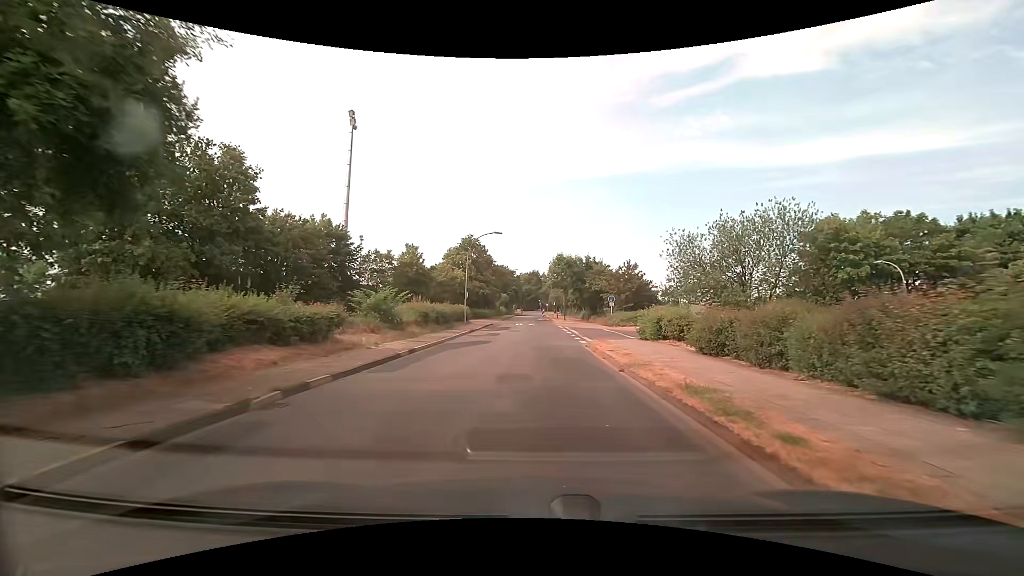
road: residential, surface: asphalt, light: Day
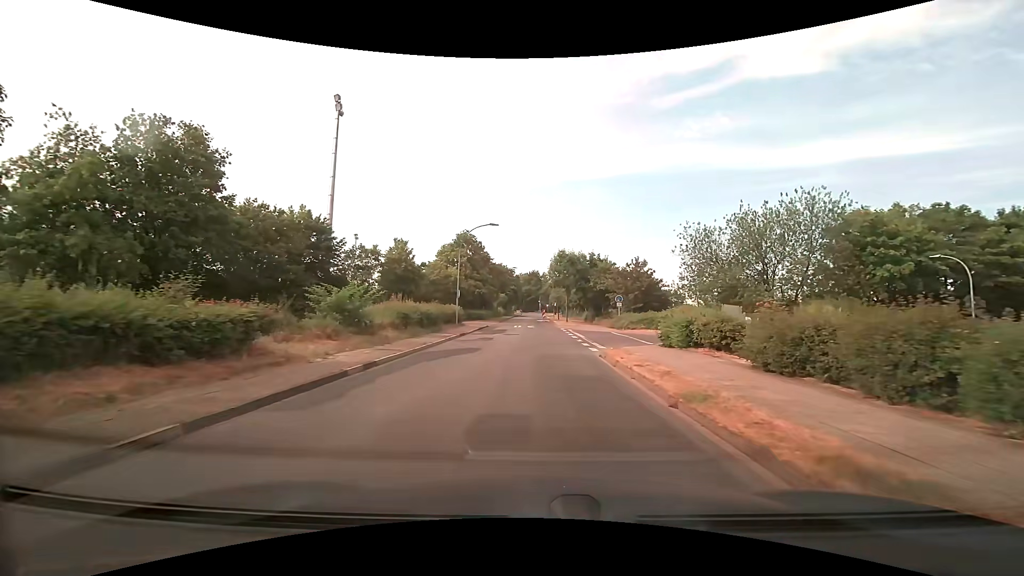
(0.0, +4.3) m; -1°
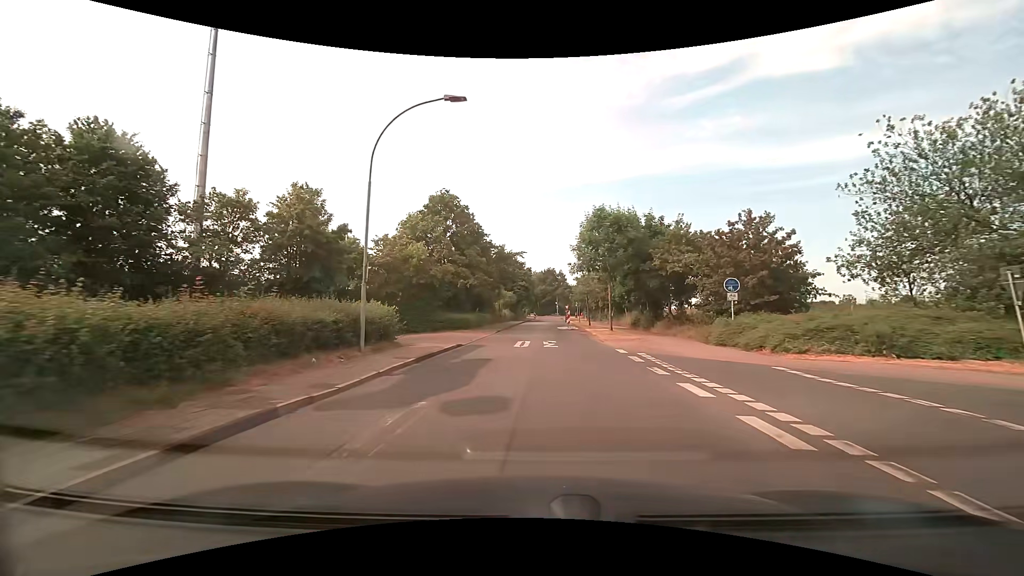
(-0.2, +22.4) m; -2°
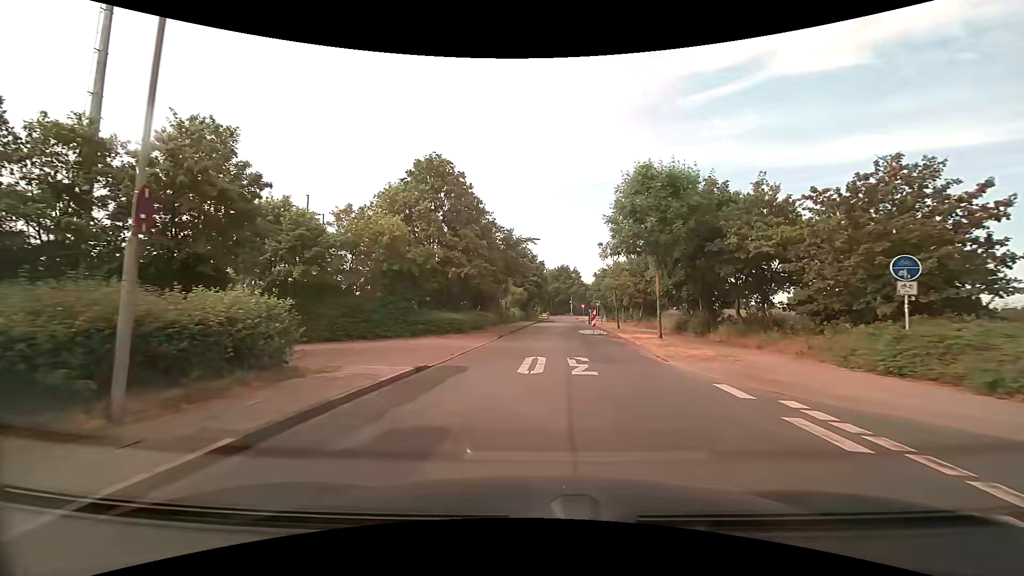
(-0.1, +8.9) m; -1°
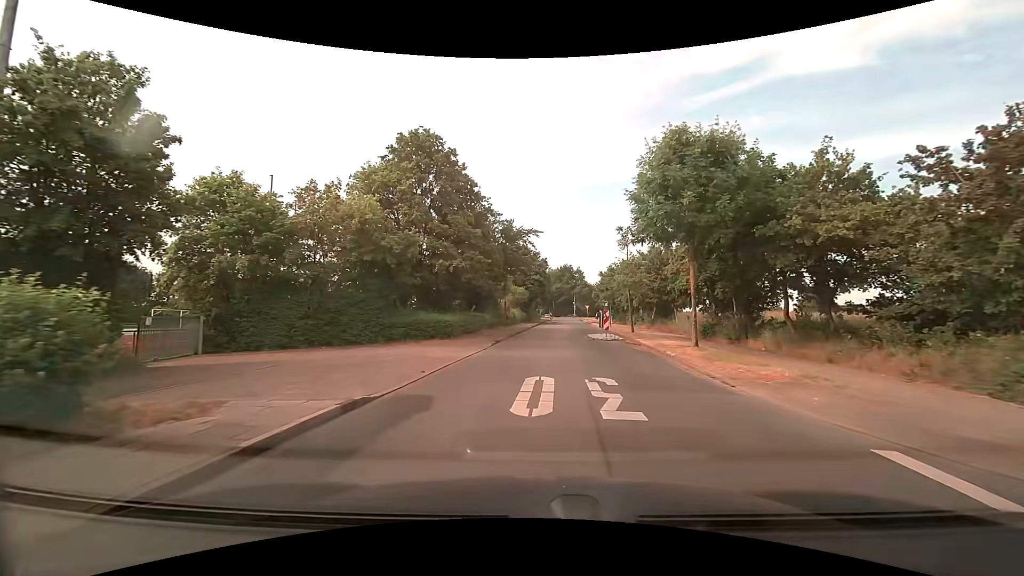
(-0.1, +4.4) m; -1°
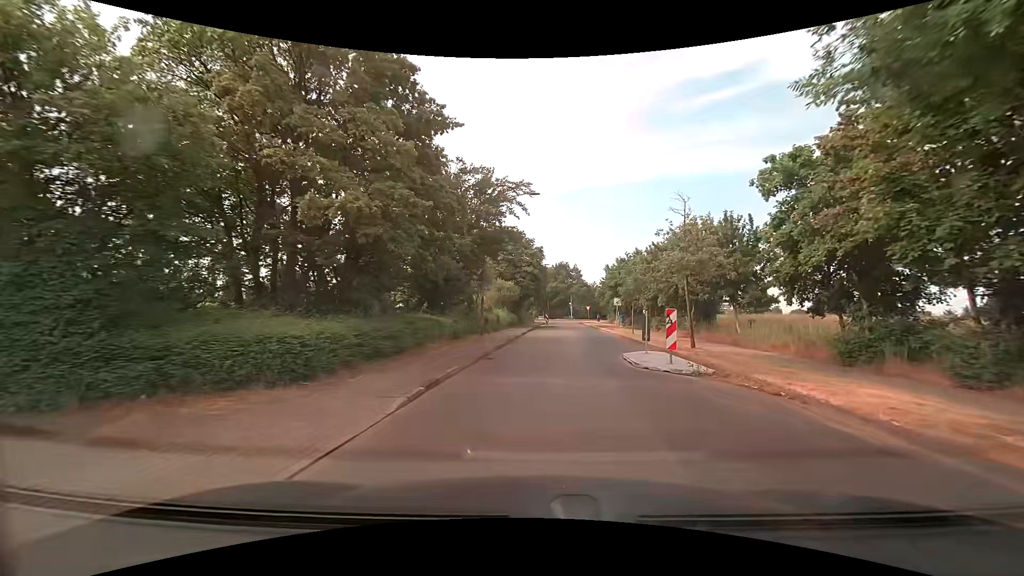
(+0.1, +13.1) m; +1°
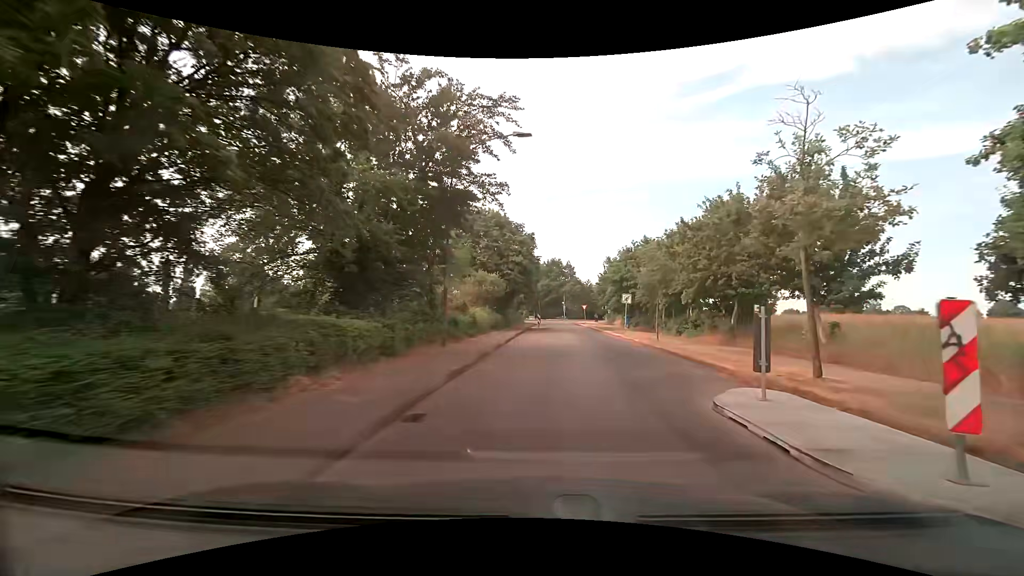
(0.0, +8.7) m; +1°
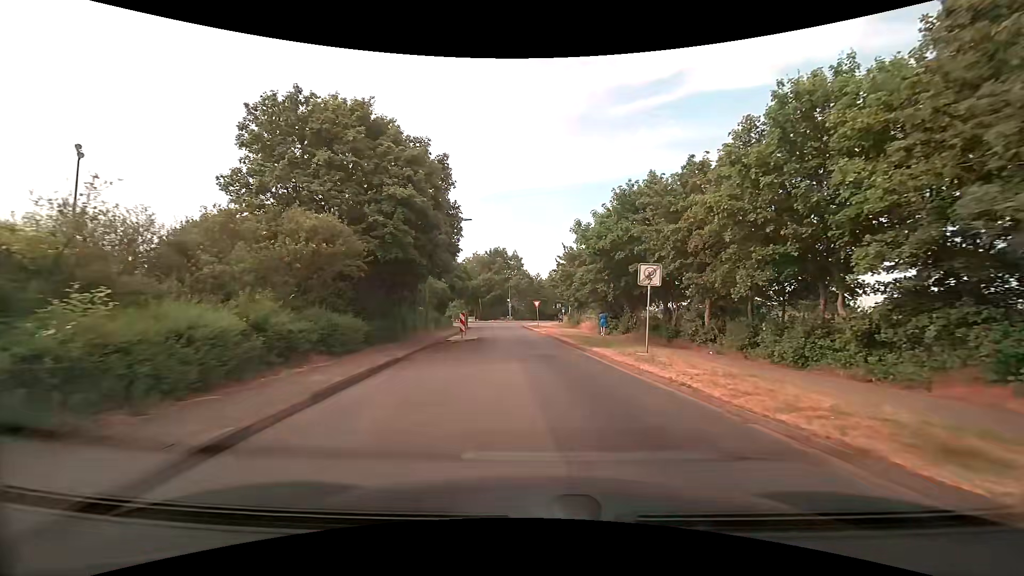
(+1.4, +21.3) m; +7°
(0, +10) (-1, +20) (-1, +30) (-2, +40) (-3, +50) (-4, +60) (-5, +70) (-6, +80) (-14, +85) (-23, +83) m
